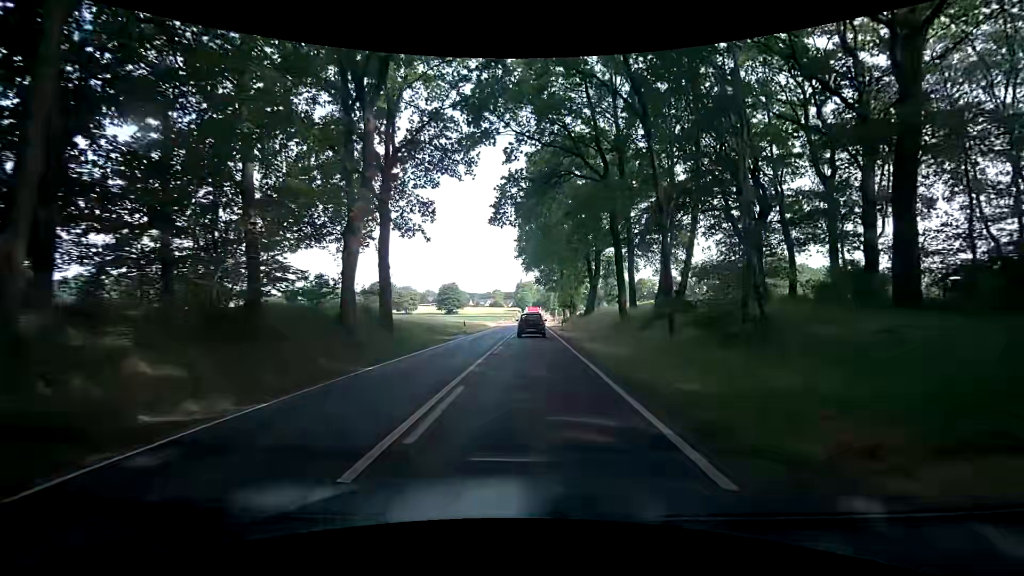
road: secondary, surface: asphalt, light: Day
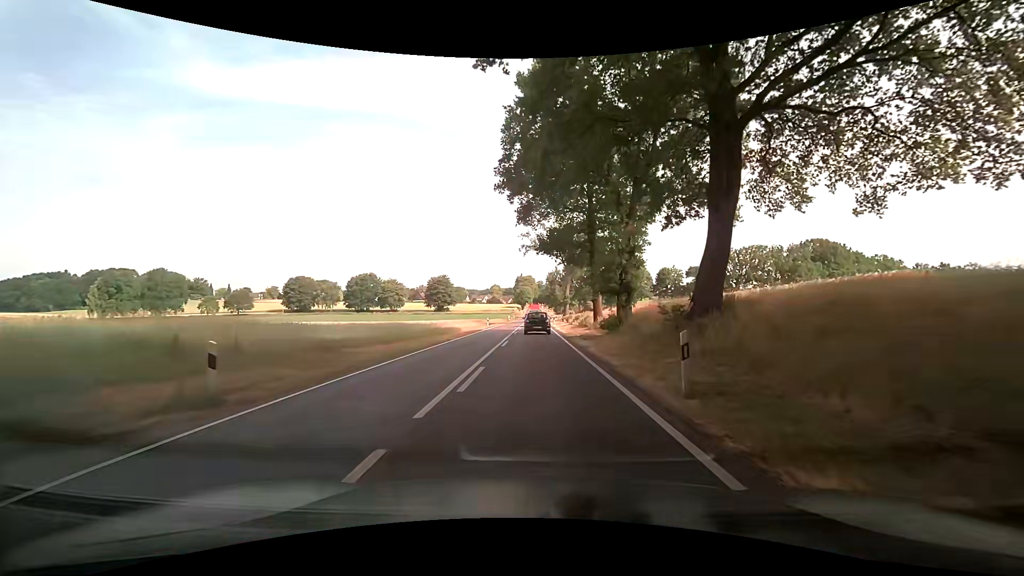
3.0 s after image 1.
(+0.1, +32.1) m; +1°
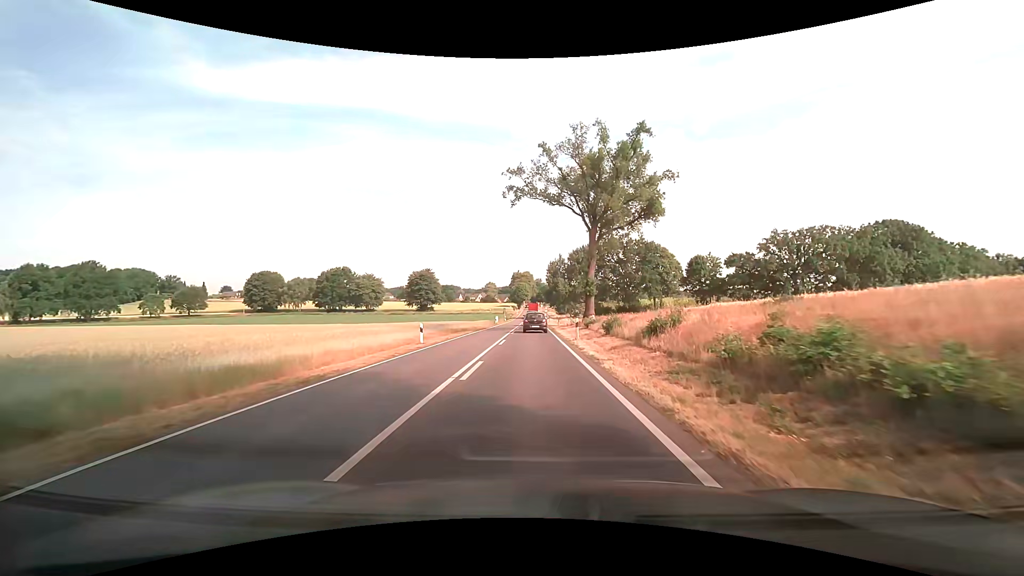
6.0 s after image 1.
(-0.3, +33.8) m; -1°
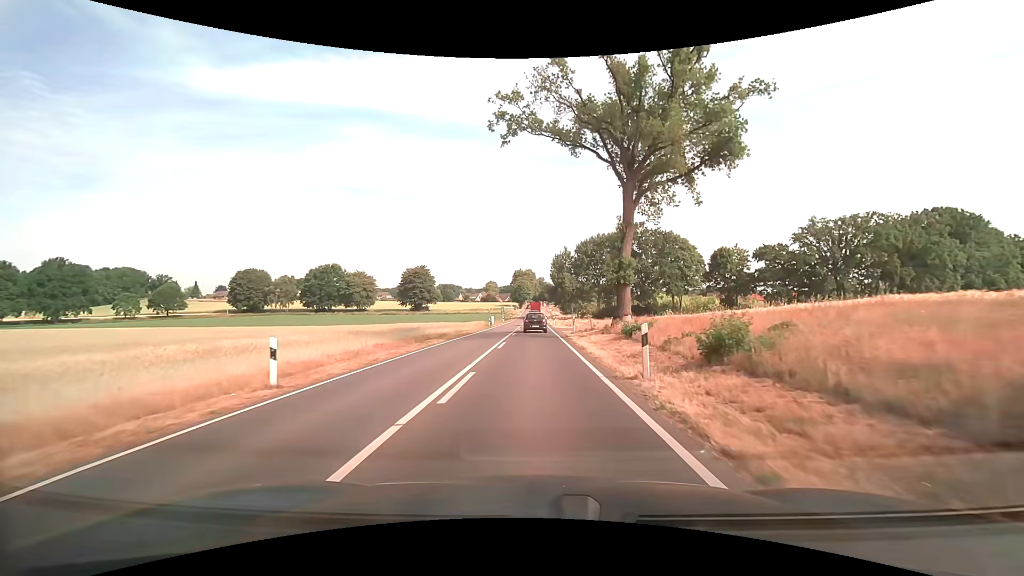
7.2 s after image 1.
(0.0, +14.5) m; 0°
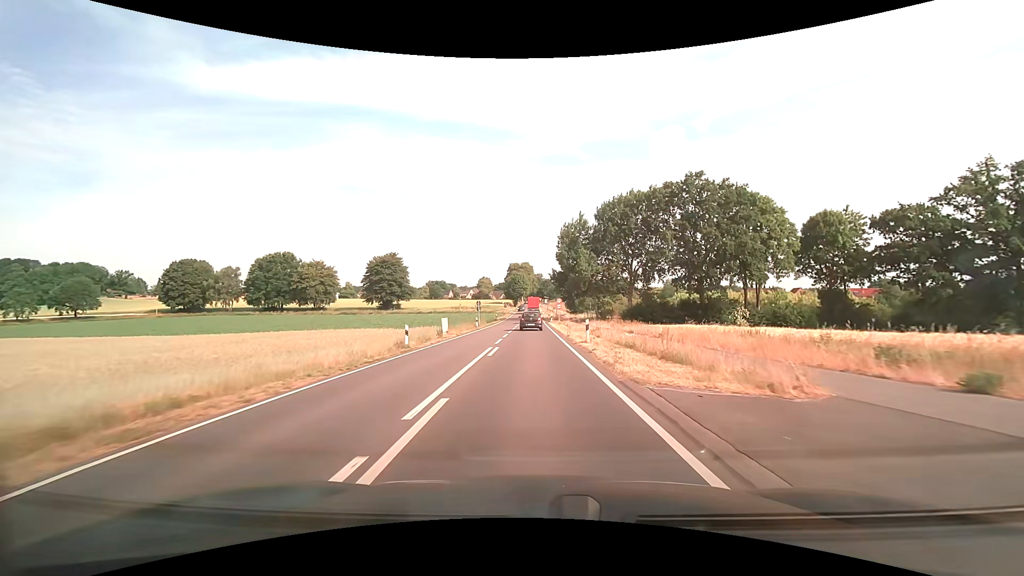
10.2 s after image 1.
(0.0, +39.1) m; 0°
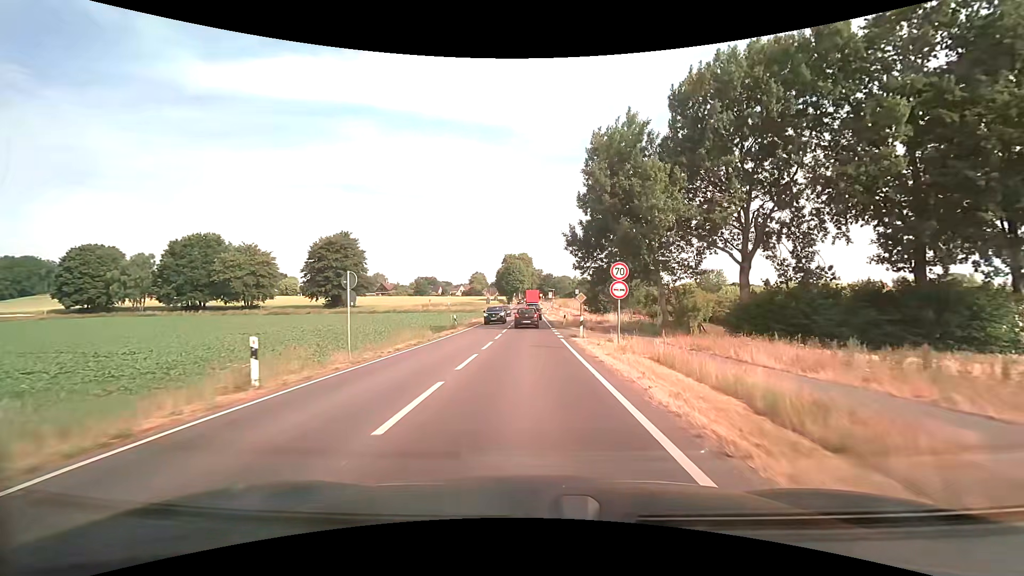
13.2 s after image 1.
(0.0, +40.1) m; 0°
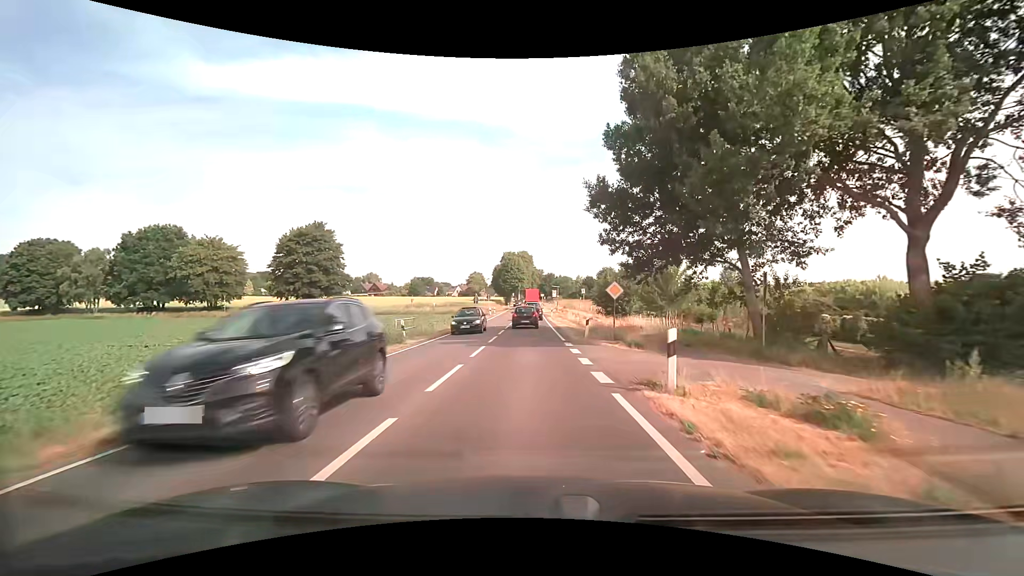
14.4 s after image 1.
(0.0, +14.9) m; 0°
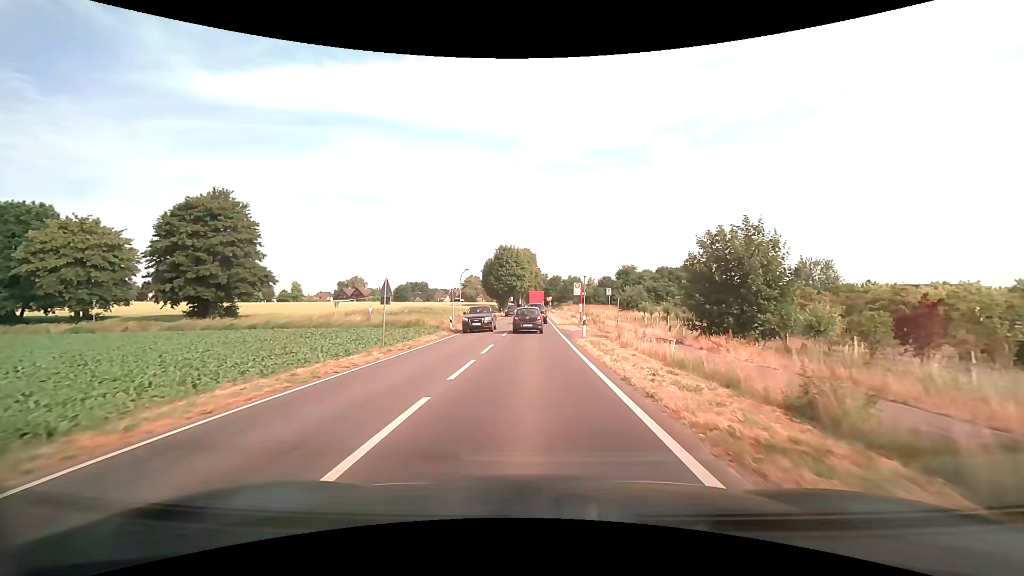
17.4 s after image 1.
(0.0, +34.0) m; 0°
(0, +10) (0, +20) (0, +30) (0, +40) (0, +50) (0, +60) (0, +70) (0, +80) (0, +90) (0, +100) m
